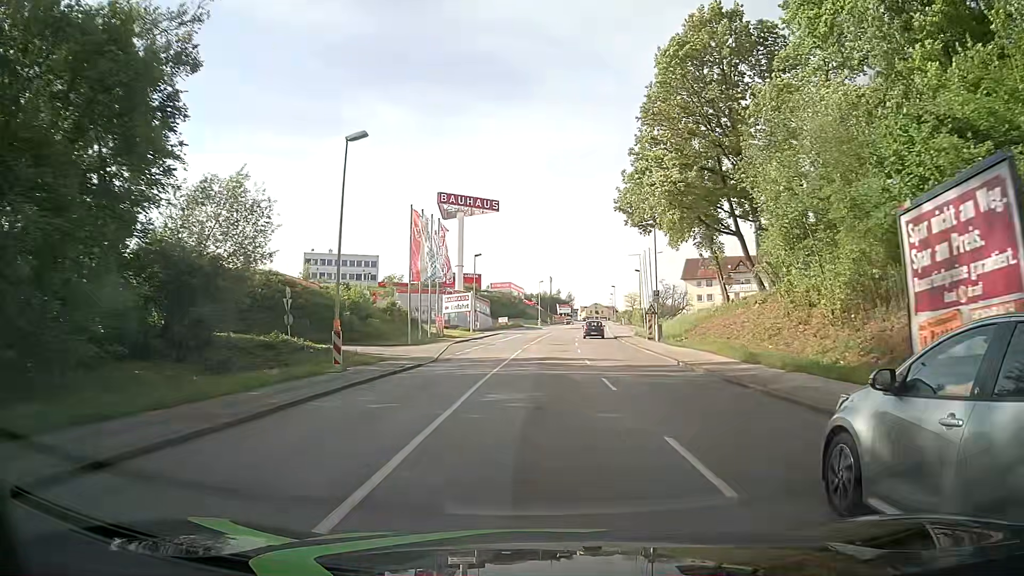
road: tertiary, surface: asphalt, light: Day
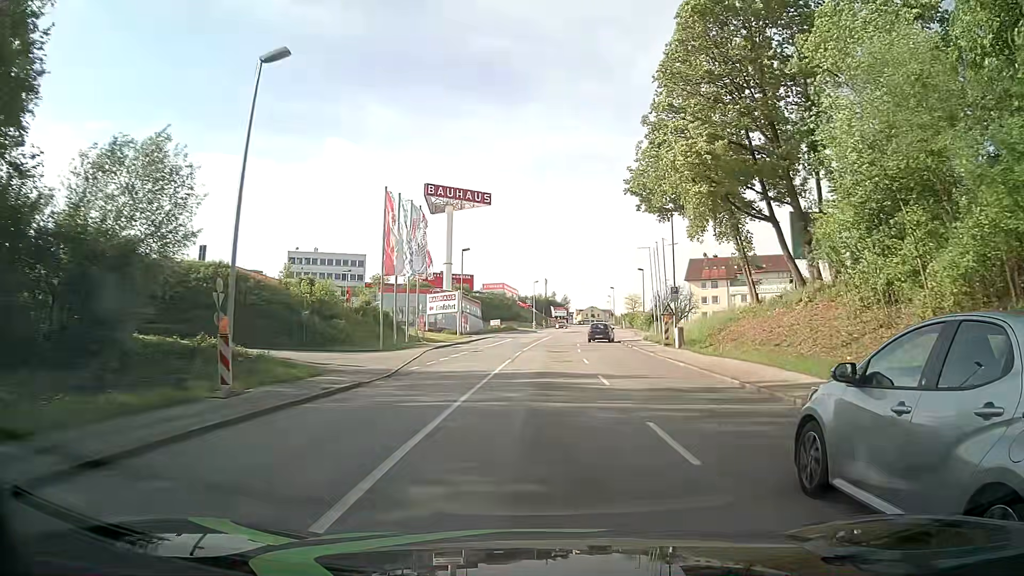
(+0.1, +7.8) m; +1°
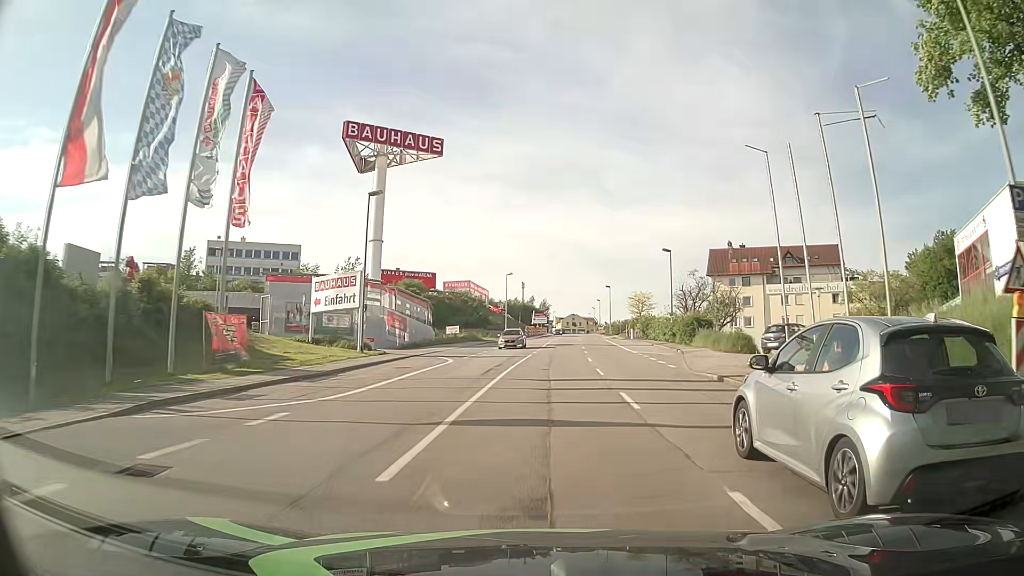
(+0.6, +31.3) m; +2°
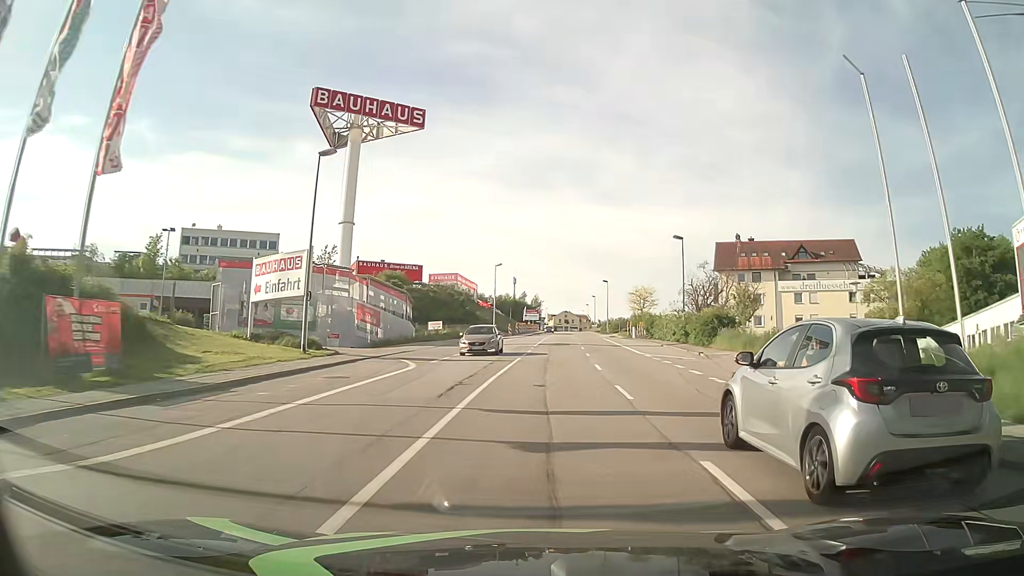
(0.0, +7.8) m; 0°
